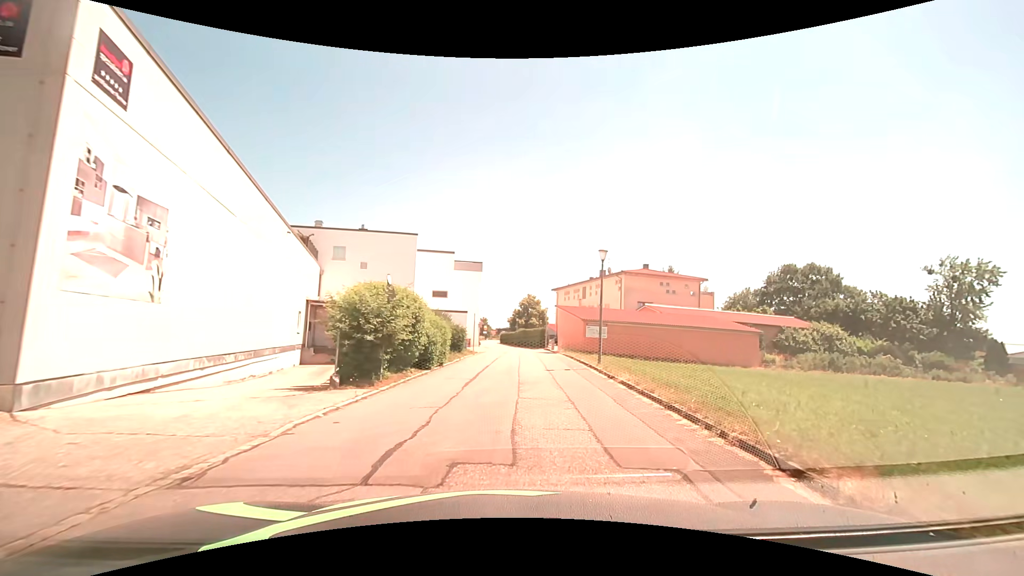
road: service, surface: asphalt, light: Day
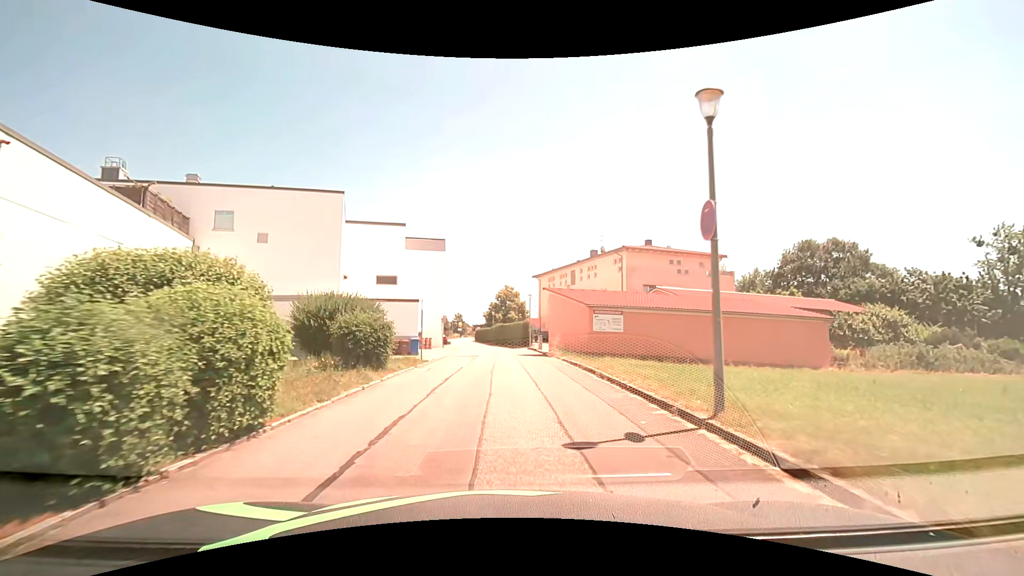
(+0.5, +13.8) m; +3°
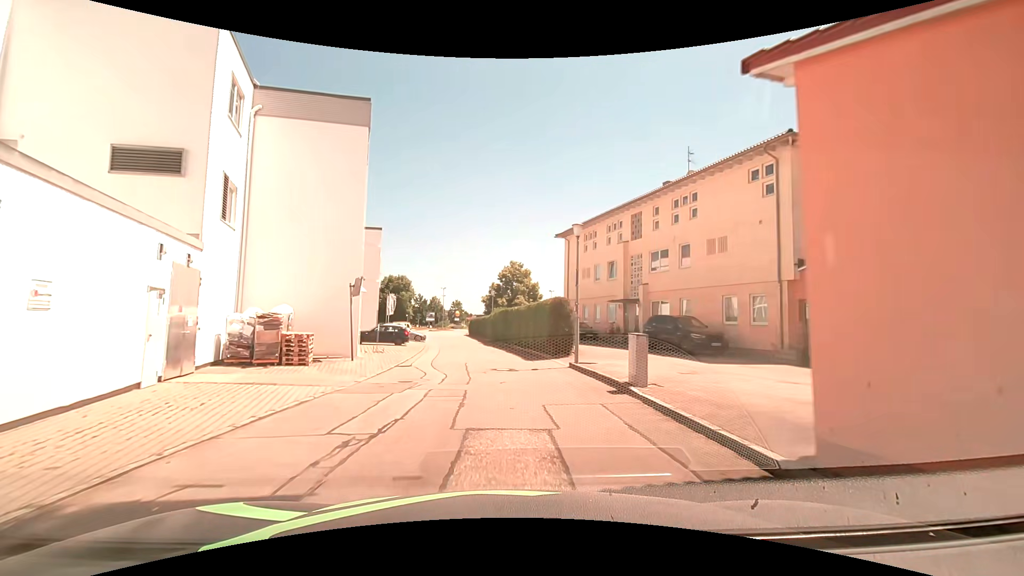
(-0.2, +28.1) m; -1°
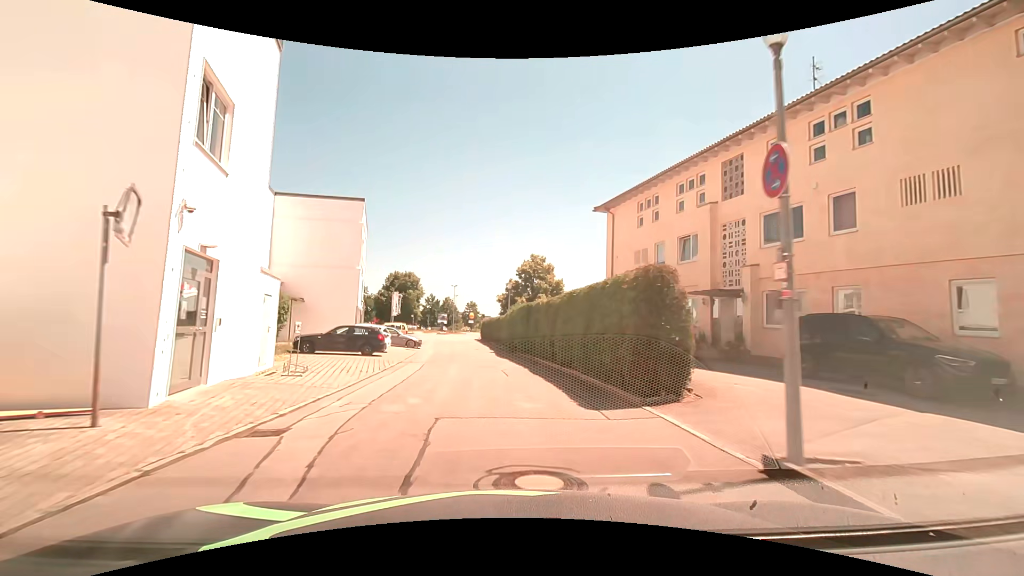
(-0.3, +11.9) m; -3°
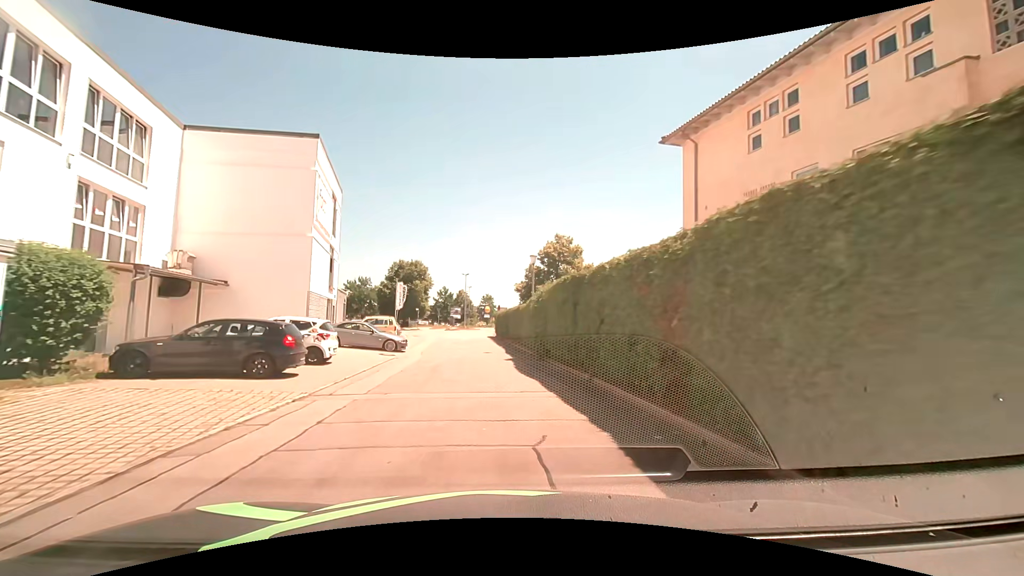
(-0.1, +11.9) m; 0°
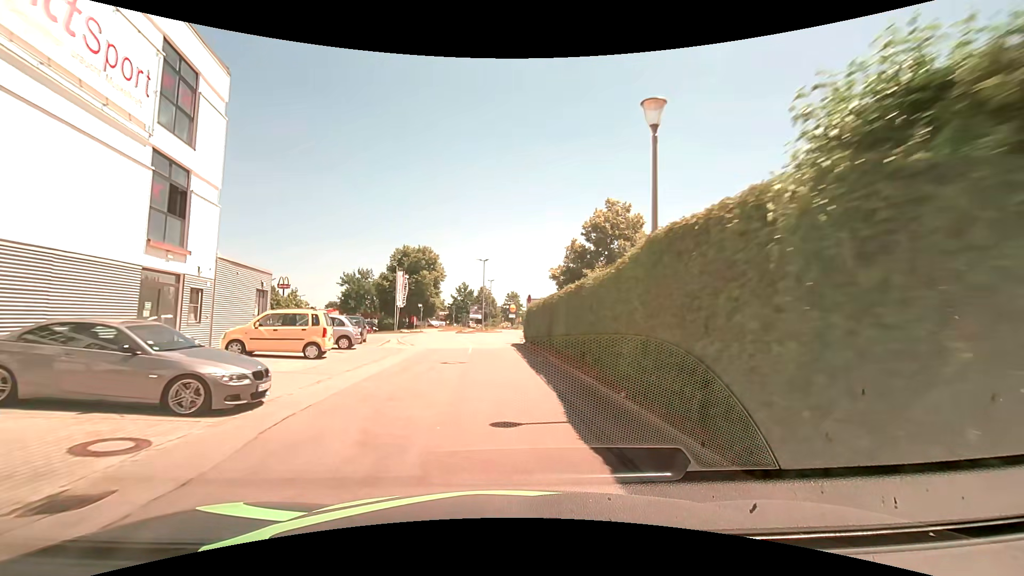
(-0.7, +17.7) m; -4°
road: residential
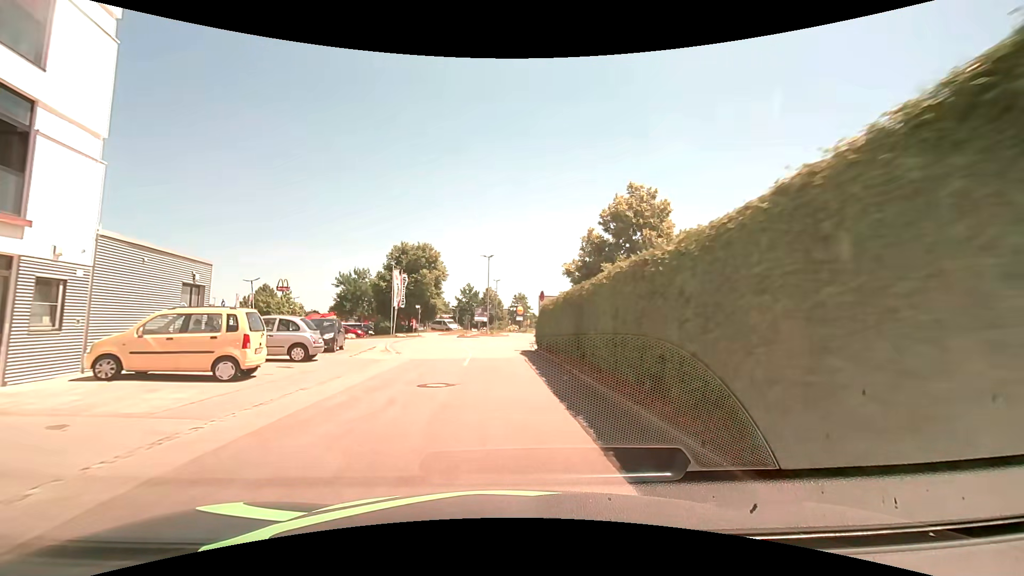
(0.0, +5.6) m; 0°
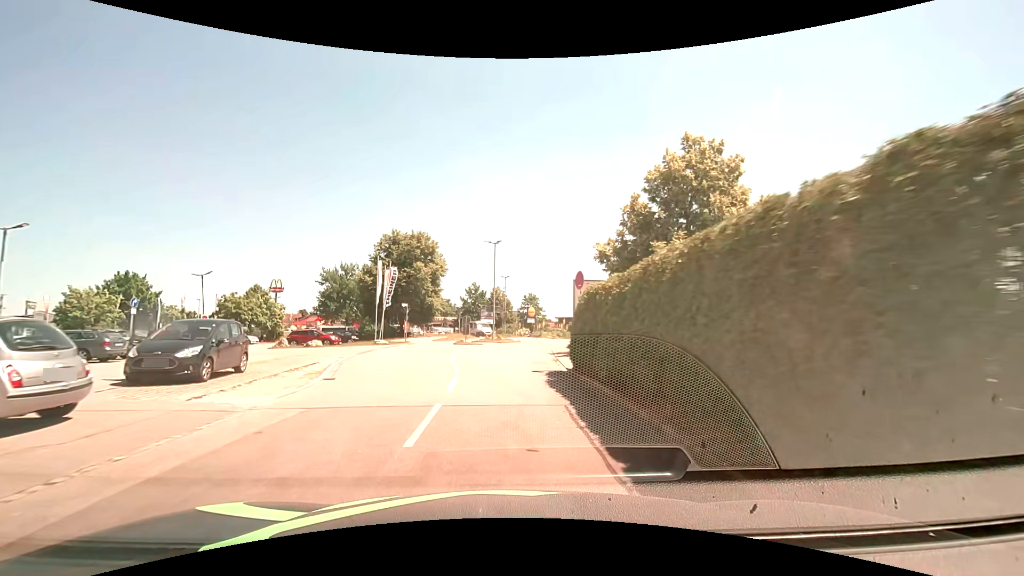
(-0.1, +10.5) m; -1°
(0, +10) (0, +20) (0, +30) (+3, +40) (+11, +45) (+20, +49) (+24, +58) (+20, +67) (+11, +71) (+2, +75) m
